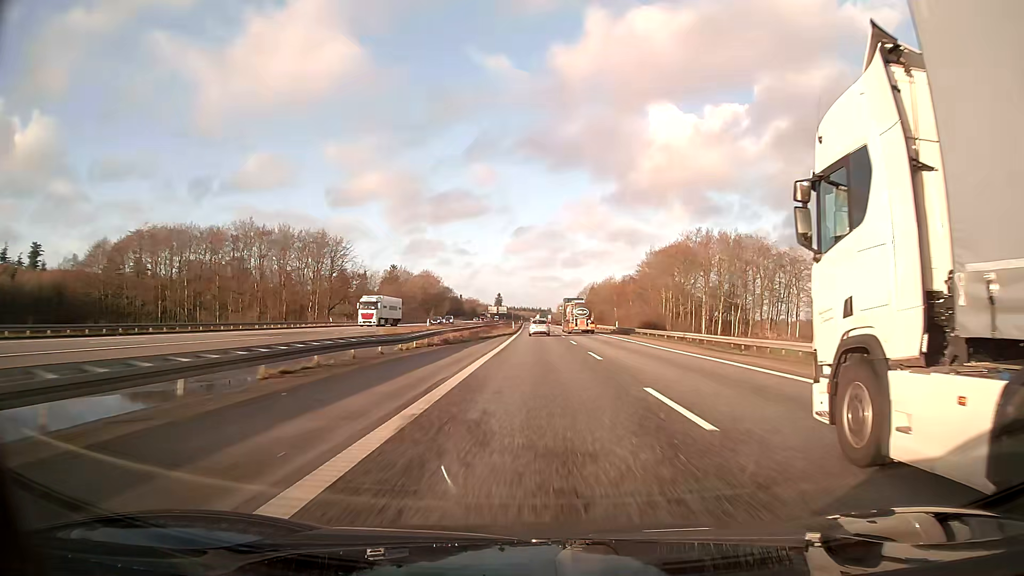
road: motorway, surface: asphalt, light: Day
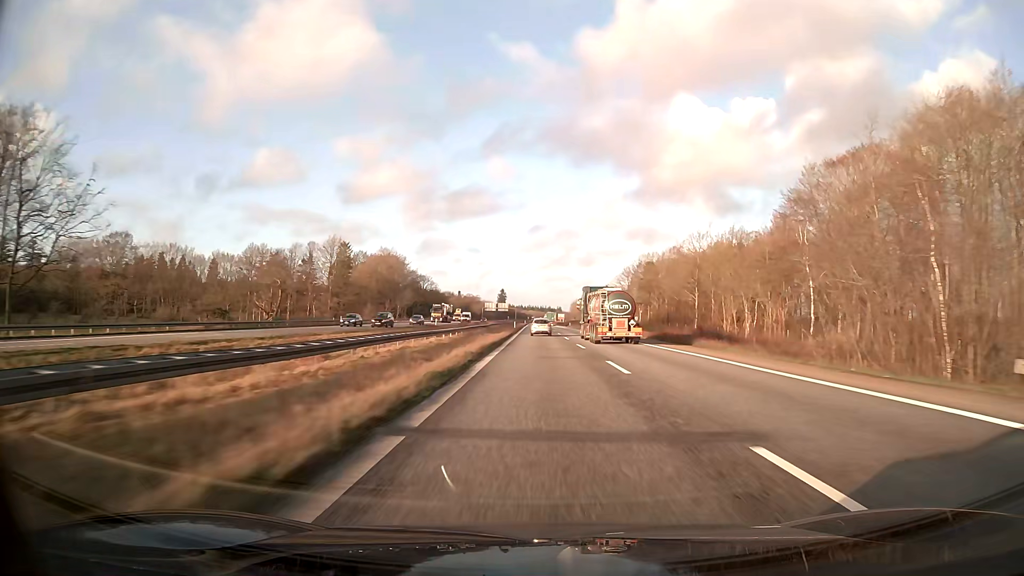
(-0.8, +96.6) m; -1°
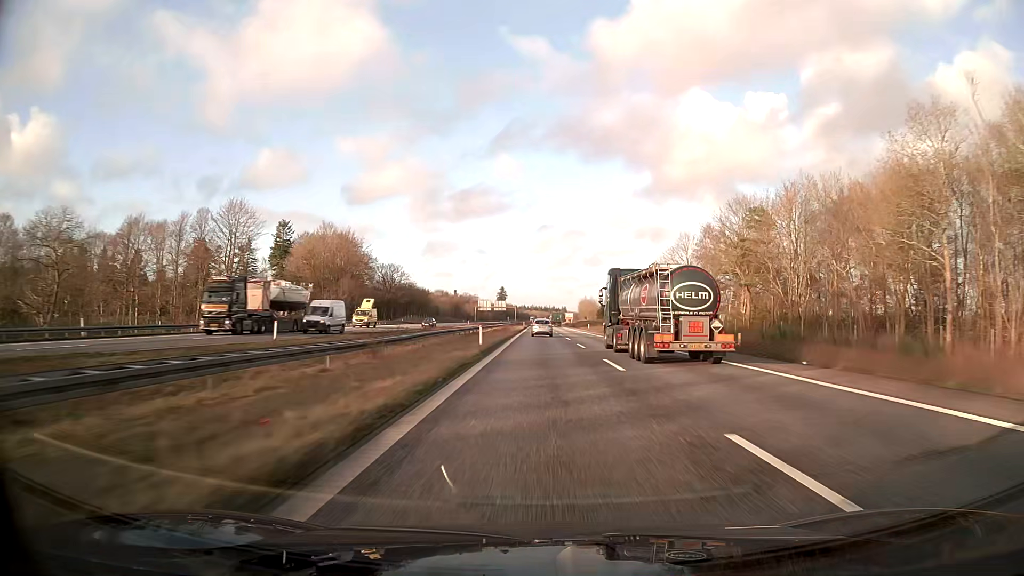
(-0.2, +59.2) m; 0°
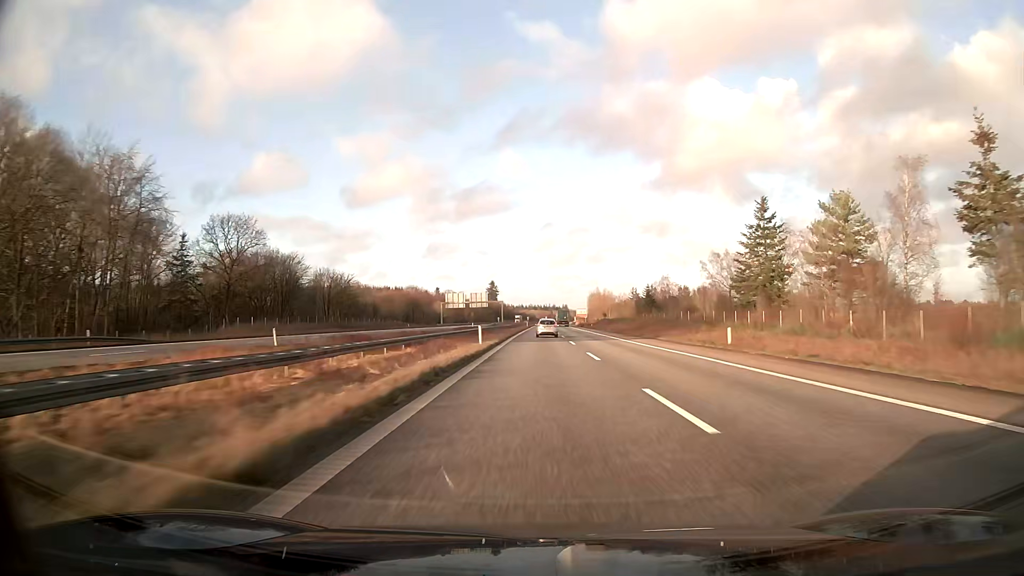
(+0.2, +99.8) m; 0°
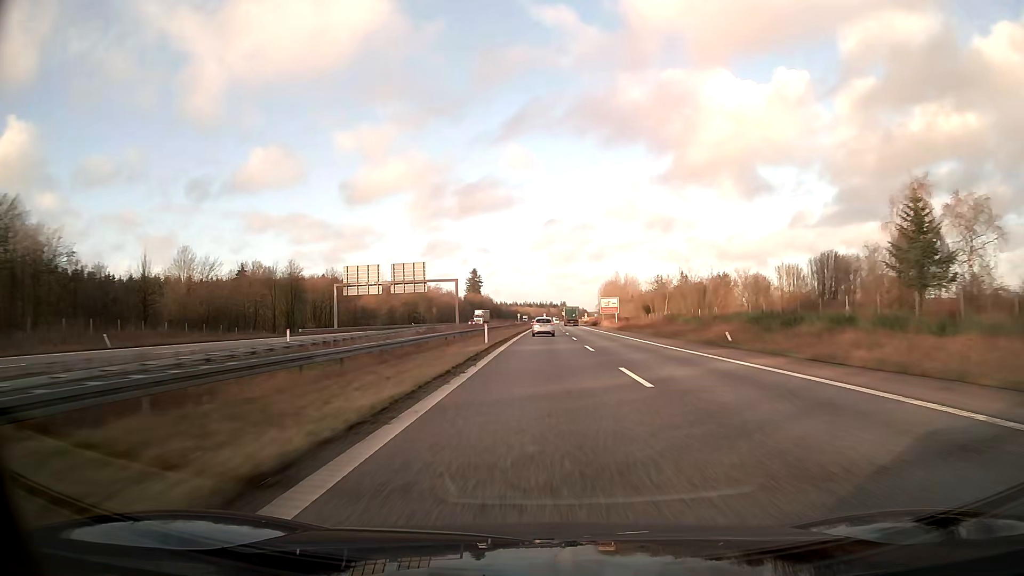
(+0.1, +99.8) m; 0°
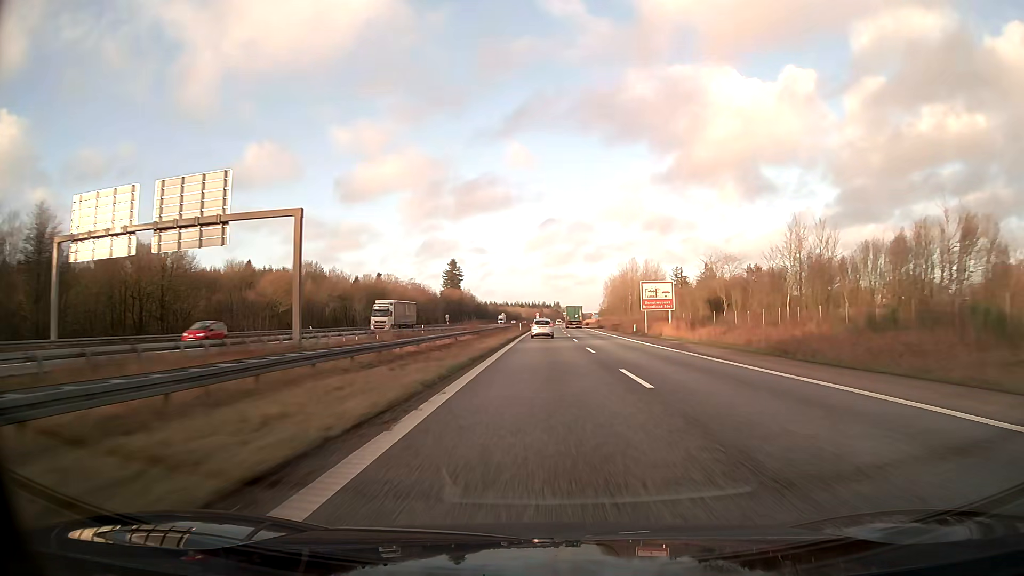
(+0.3, +59.7) m; +1°
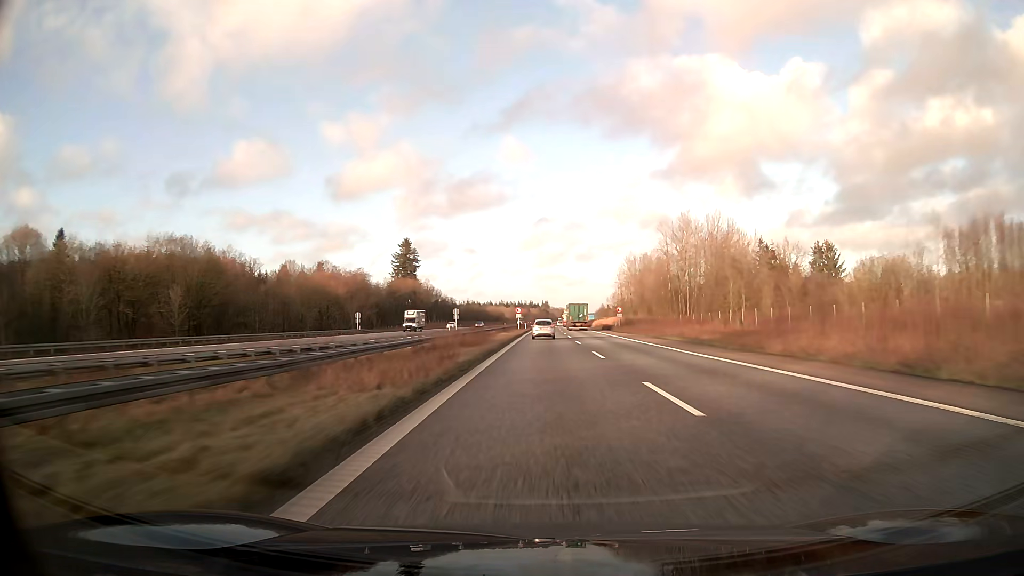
(+0.7, +79.3) m; +1°
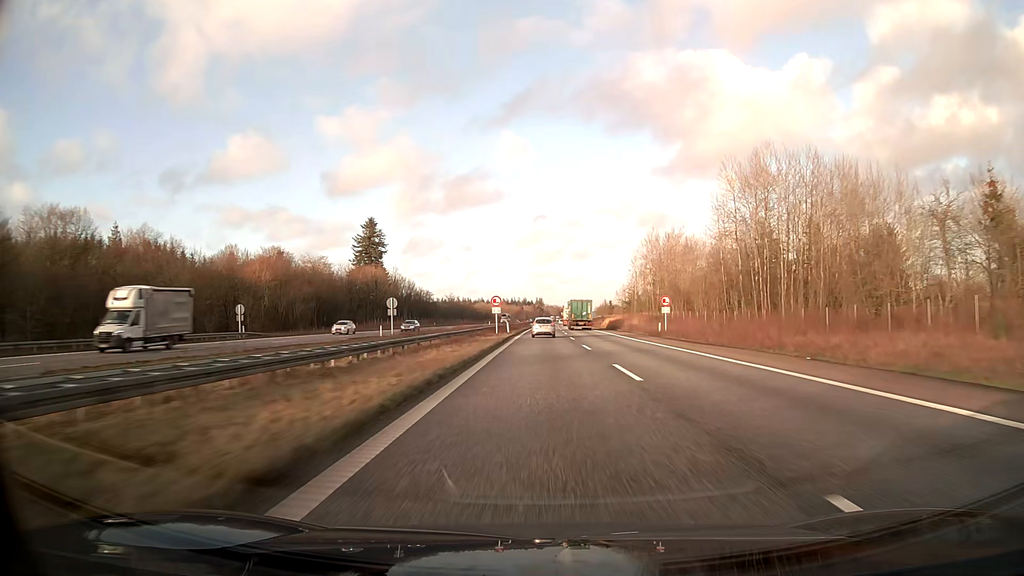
(+0.2, +39.6) m; +1°
(0, +10) (0, +20) (0, +30) (0, +40) (0, +50) (0, +60) (0, +70) (+1, +80) (+1, +90) (+1, +100) m
